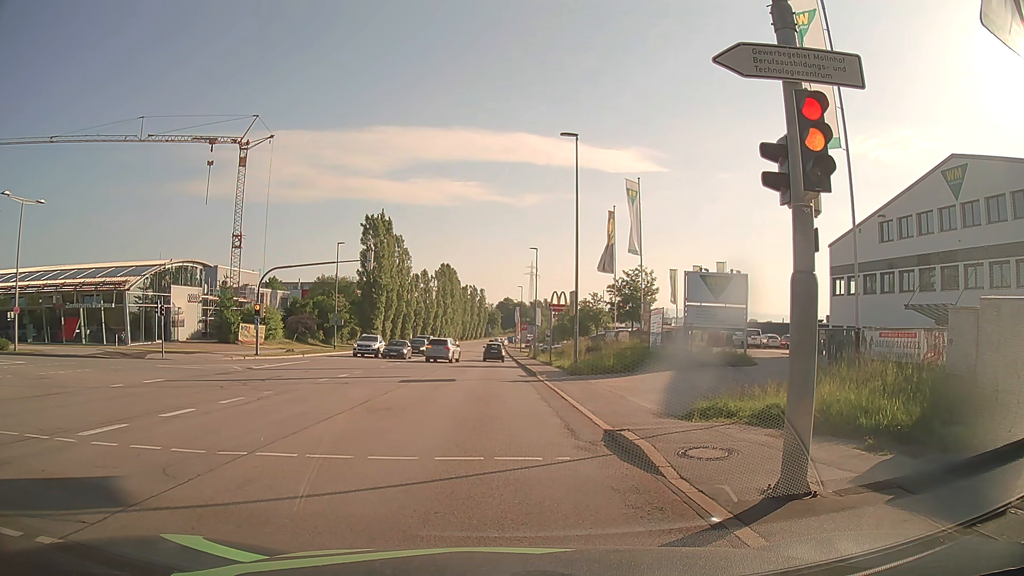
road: secondary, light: Day
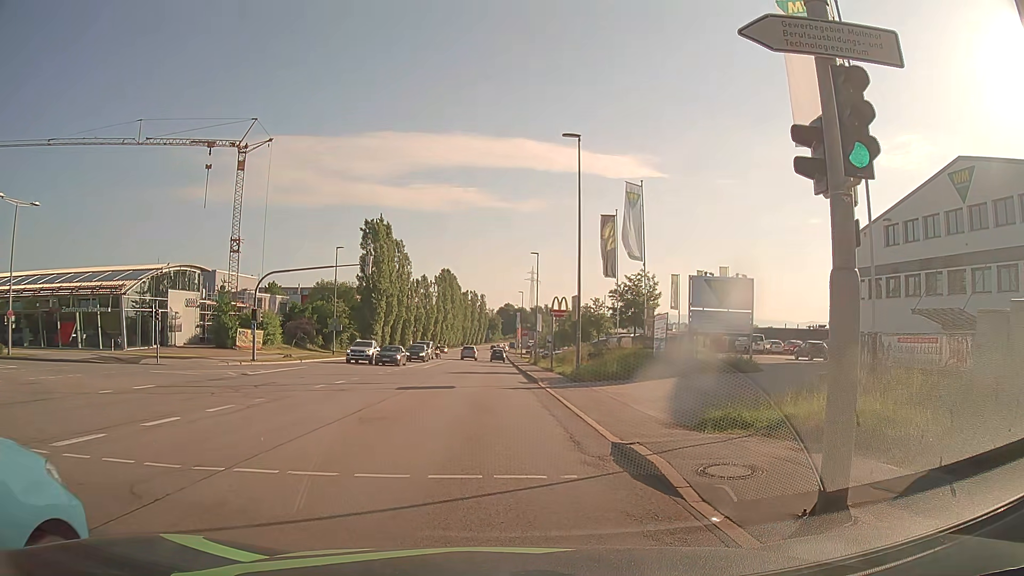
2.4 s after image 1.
(0.0, +0.8) m; -2°
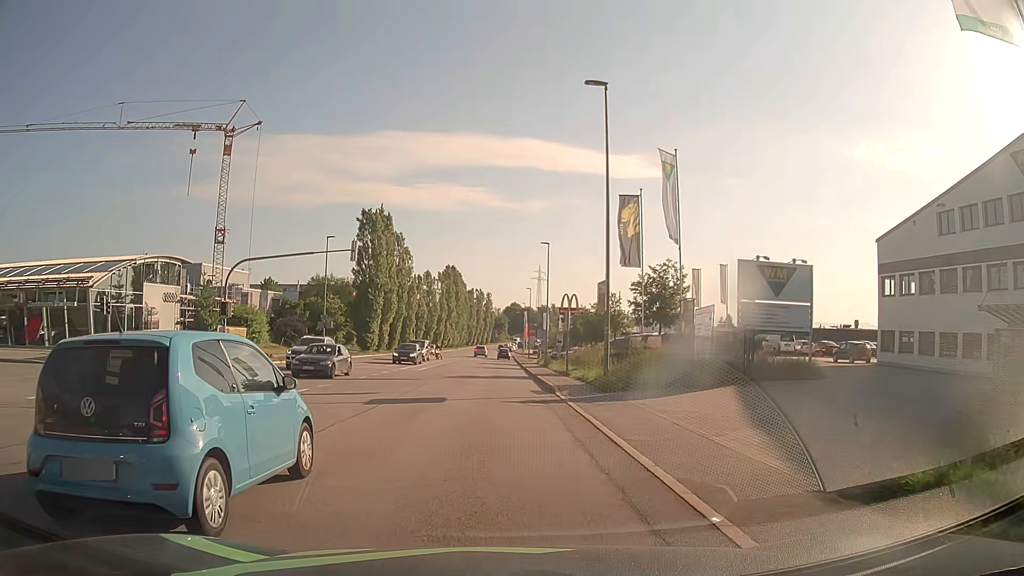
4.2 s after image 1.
(0.0, +6.4) m; -2°
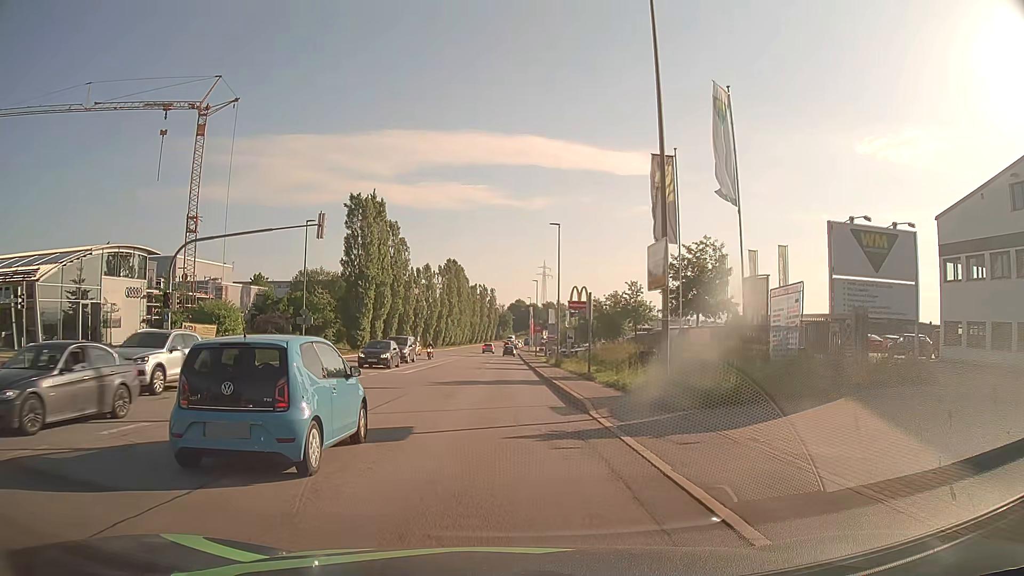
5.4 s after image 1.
(+0.2, +7.7) m; +1°
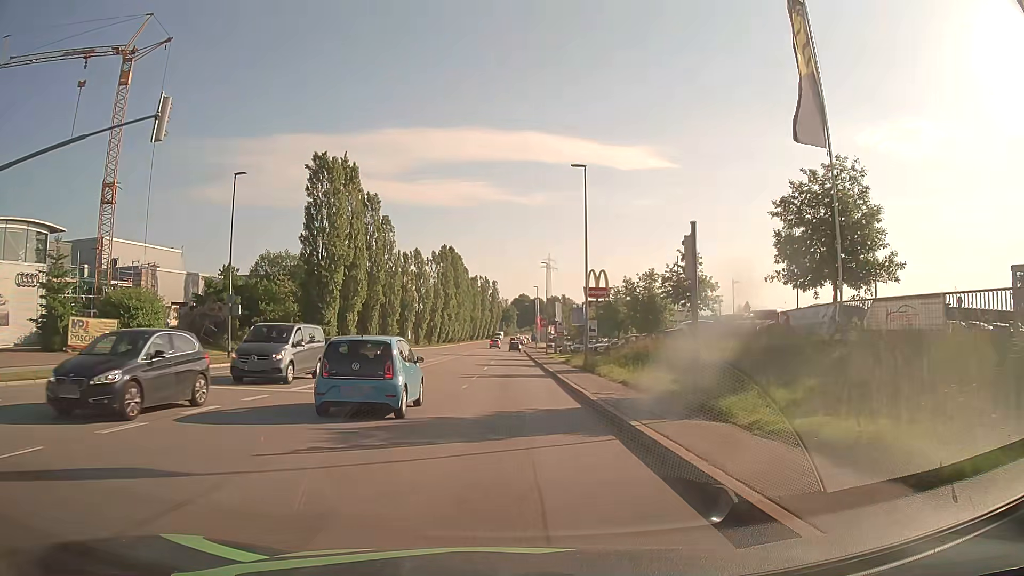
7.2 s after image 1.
(-0.1, +15.4) m; -1°
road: tertiary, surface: asphalt
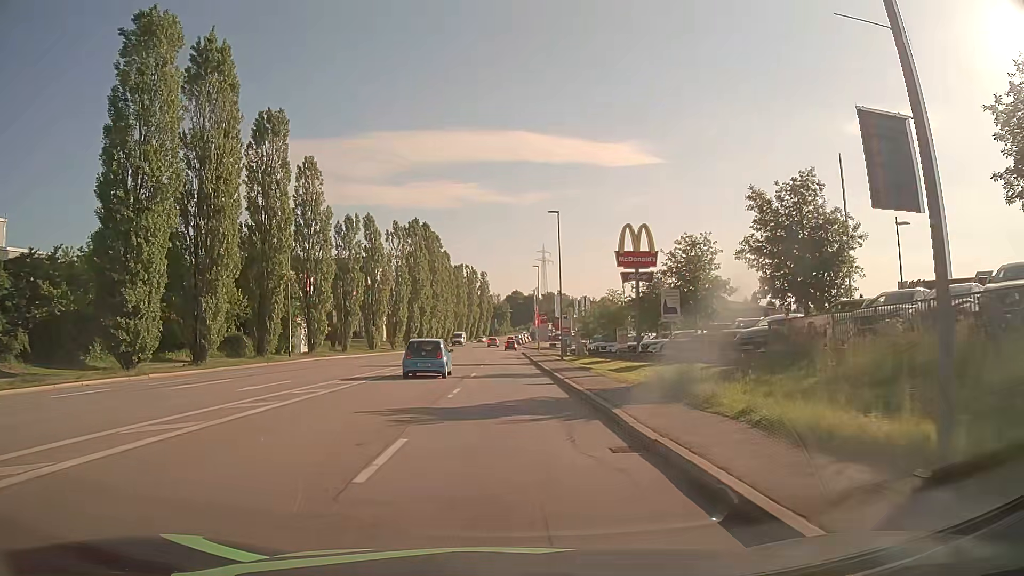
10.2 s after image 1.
(+0.4, +28.7) m; +1°
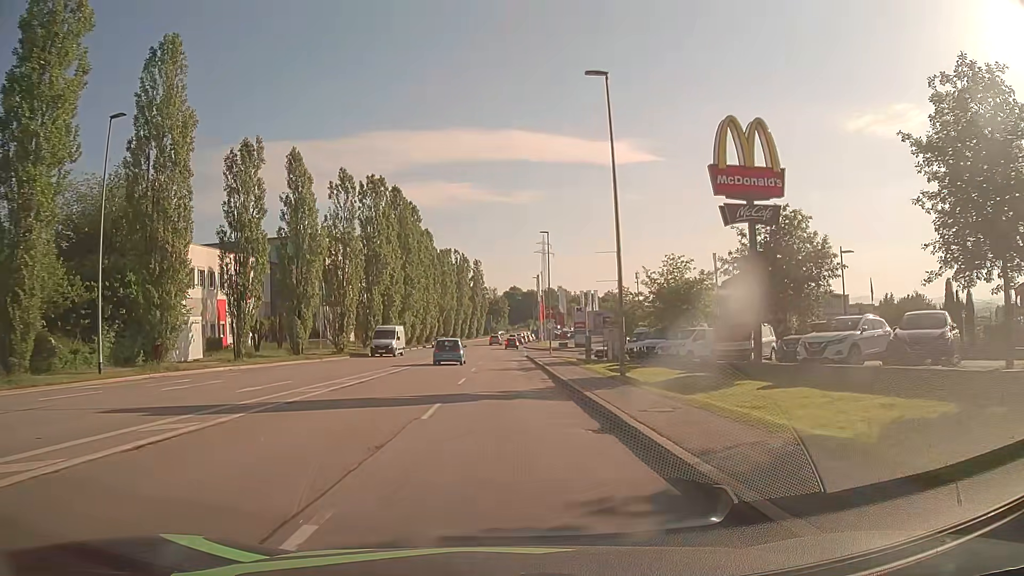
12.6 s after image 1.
(0.0, +24.6) m; 0°
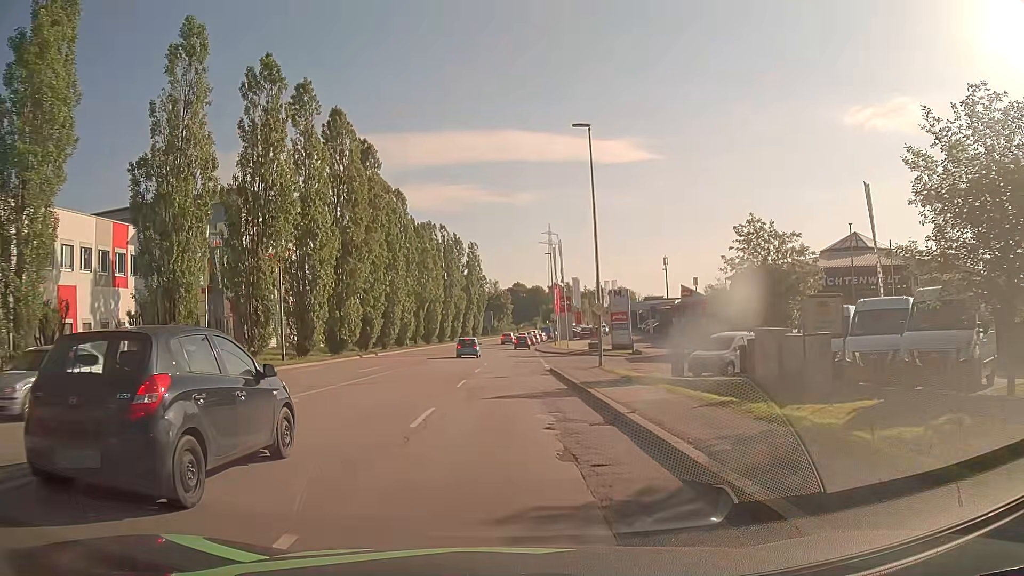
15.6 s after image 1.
(0.0, +28.7) m; 0°
